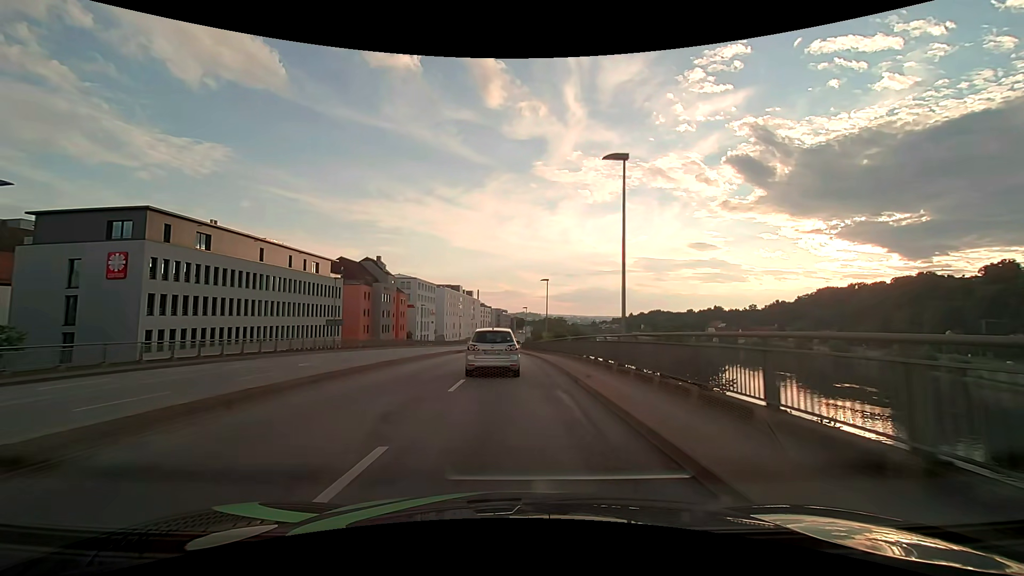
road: primary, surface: asphalt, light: Day
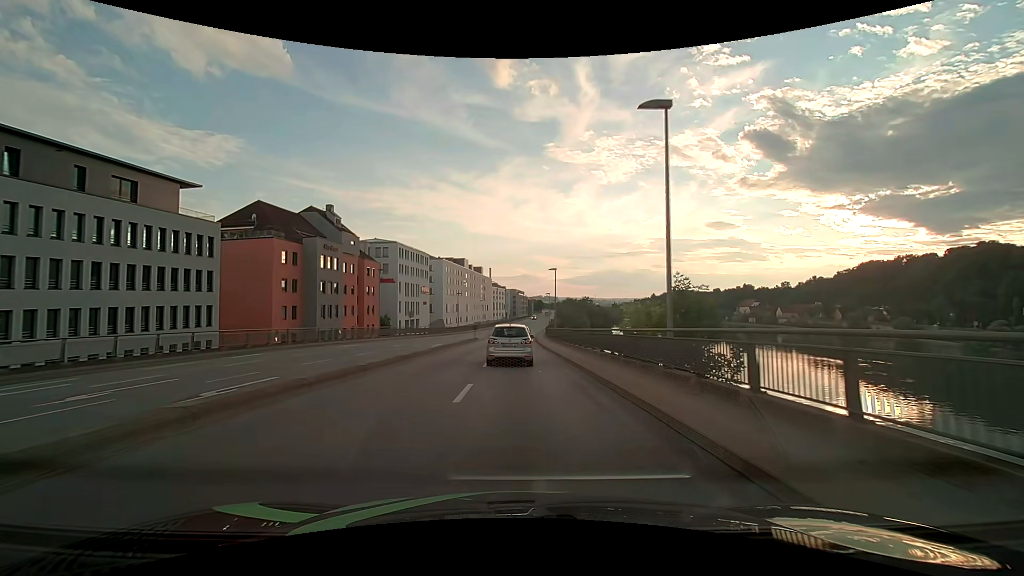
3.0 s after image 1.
(-0.6, +38.9) m; -2°
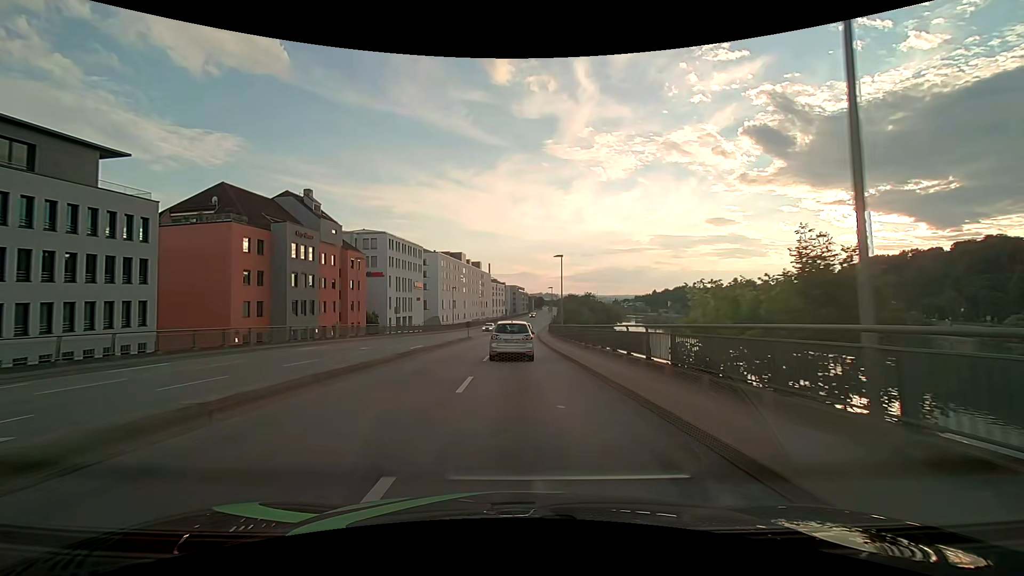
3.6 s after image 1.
(0.0, +7.8) m; 0°
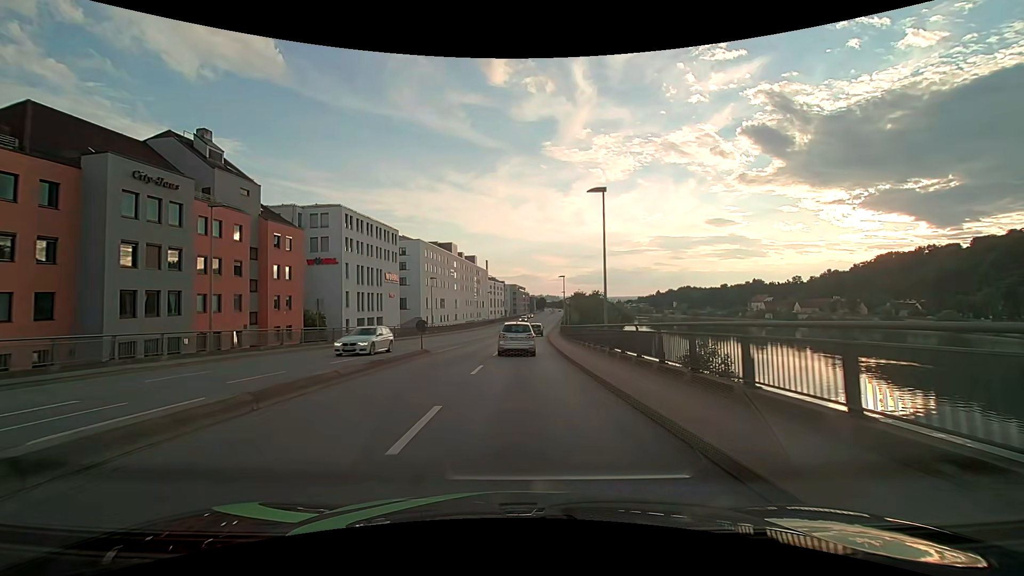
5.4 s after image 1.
(0.0, +23.2) m; 0°
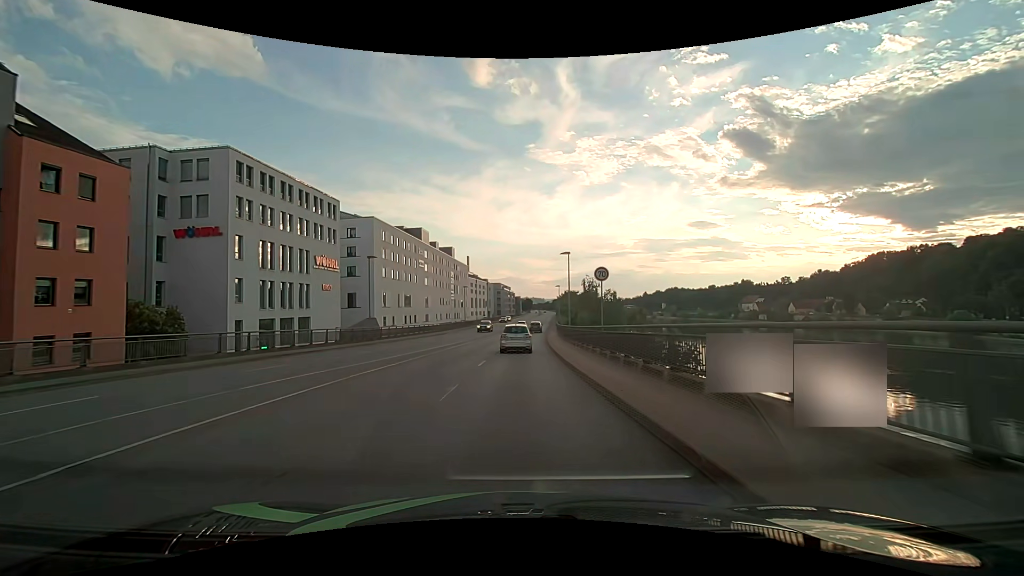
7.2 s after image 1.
(+0.2, +23.1) m; +1°
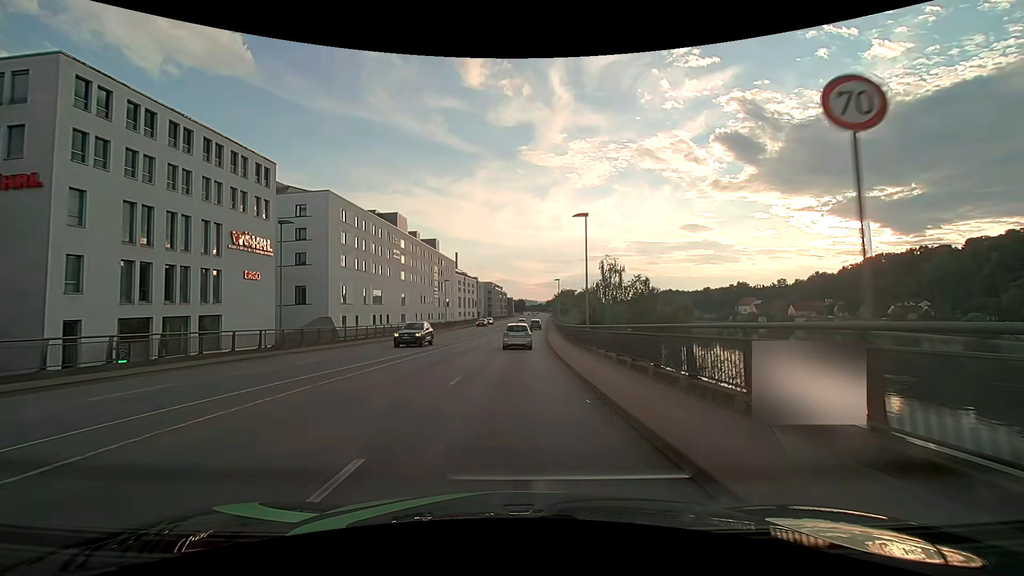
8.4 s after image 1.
(+0.2, +15.9) m; +1°
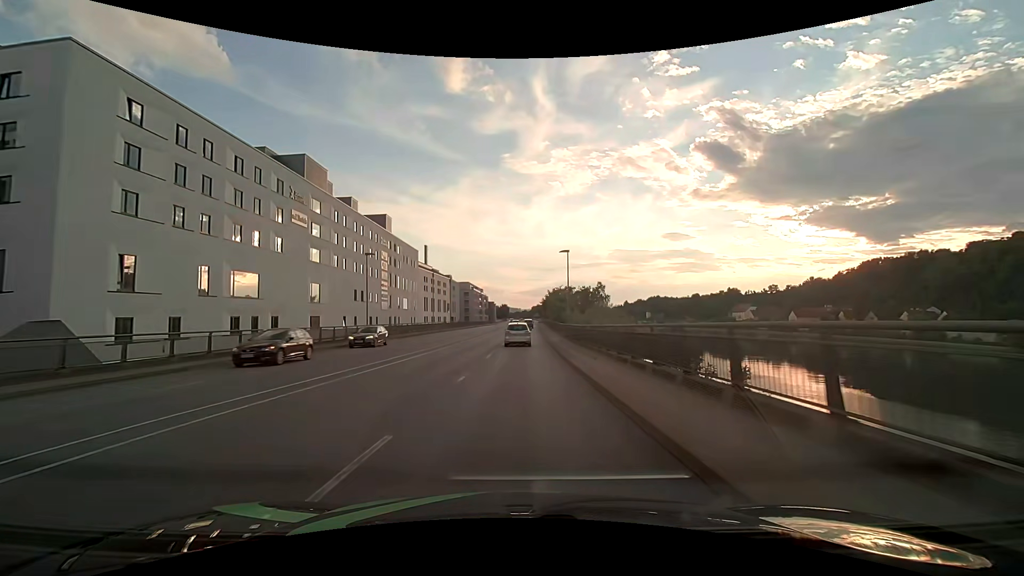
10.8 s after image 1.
(+0.6, +35.3) m; +2°
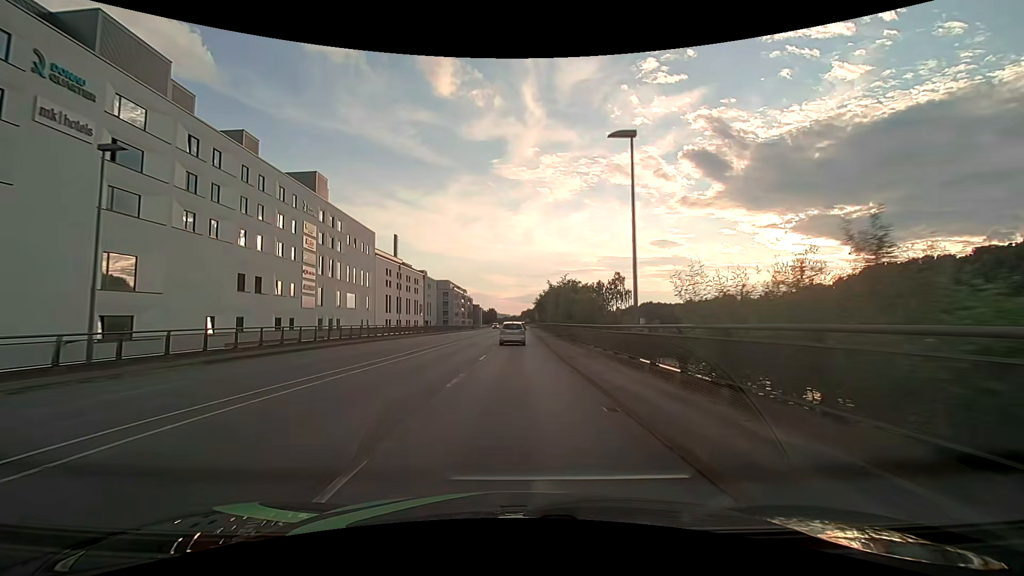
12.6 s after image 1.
(+0.3, +28.4) m; +1°
(0, +10) (0, +20) (0, +30) (0, +40) (0, +50) (0, +60) (0, +70) (0, +80) (+1, +90) (+1, +100) m
